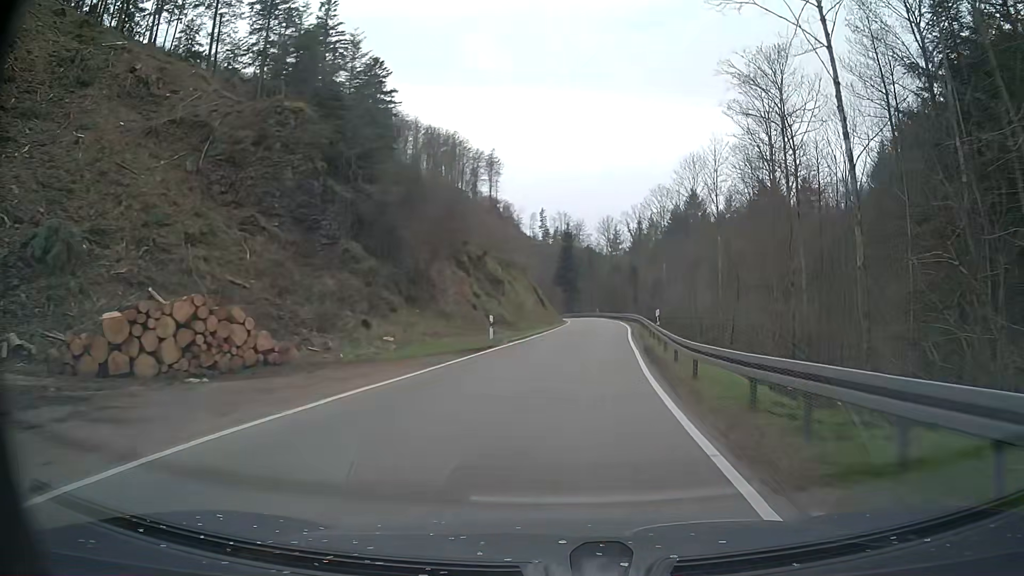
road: tertiary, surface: asphalt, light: Day
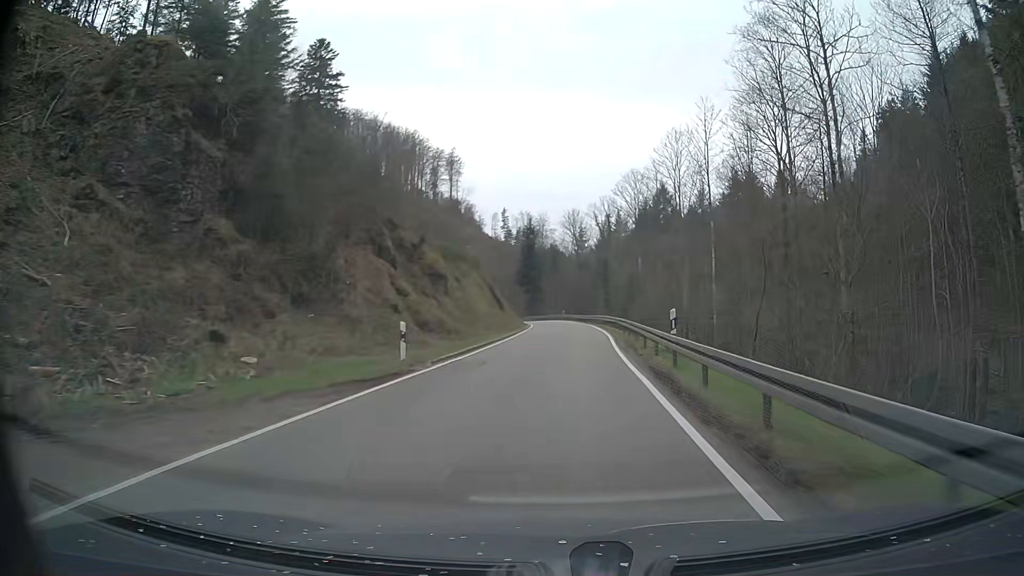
(+0.2, +9.7) m; +3°
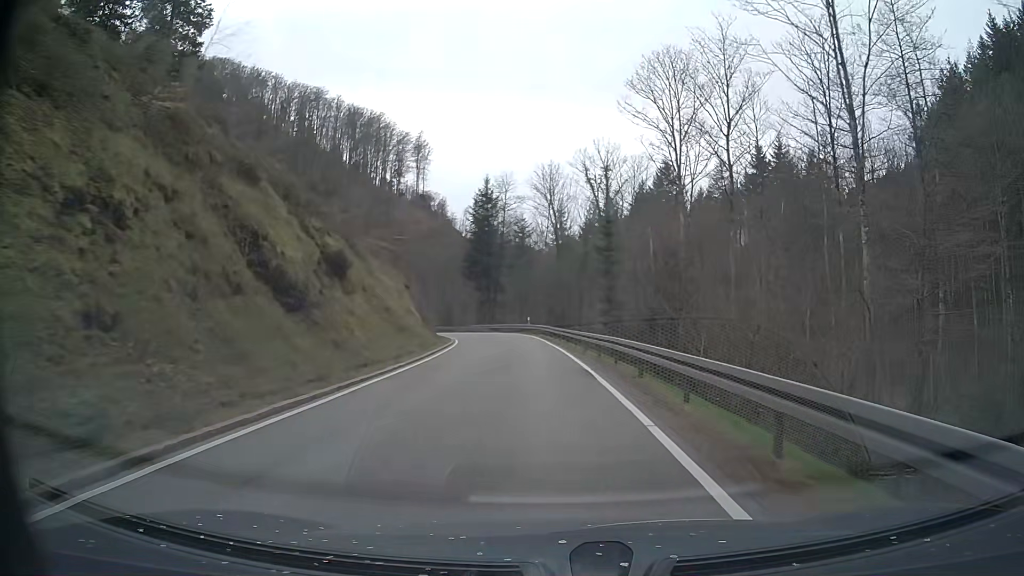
(+1.3, +37.0) m; +2°
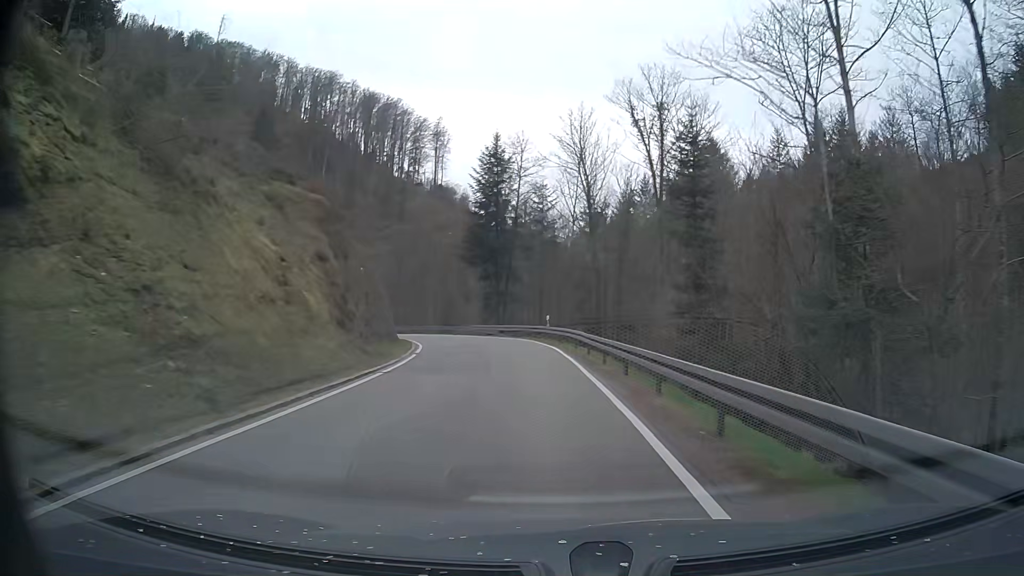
(-0.4, +18.9) m; -2°
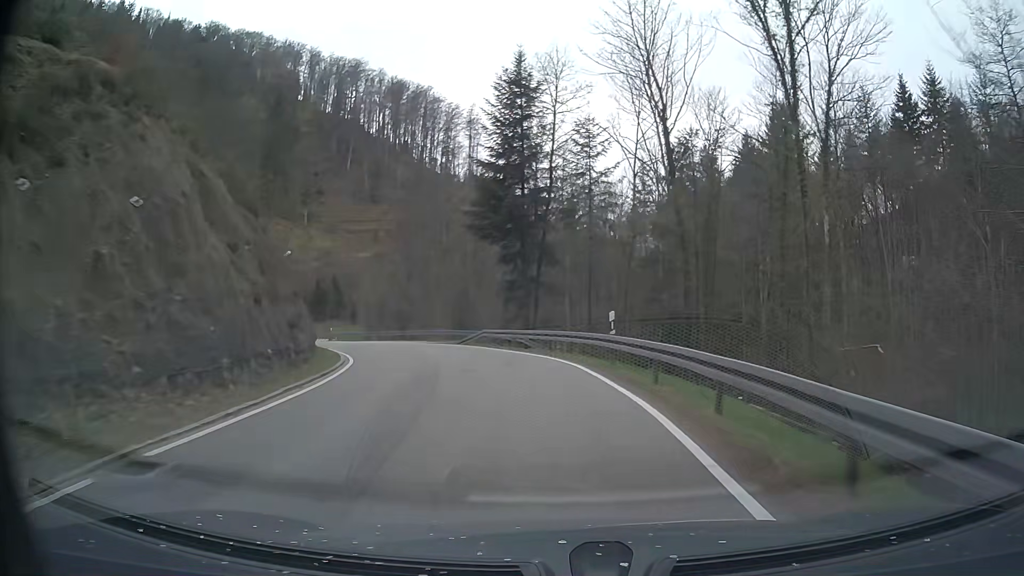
(-0.5, +18.9) m; -3°
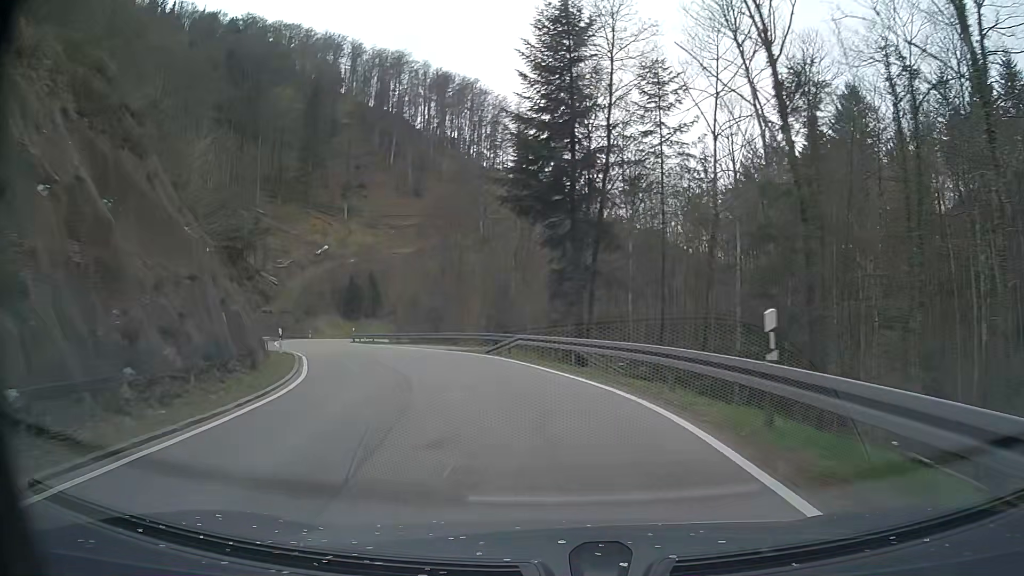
(-0.3, +9.1) m; -5°
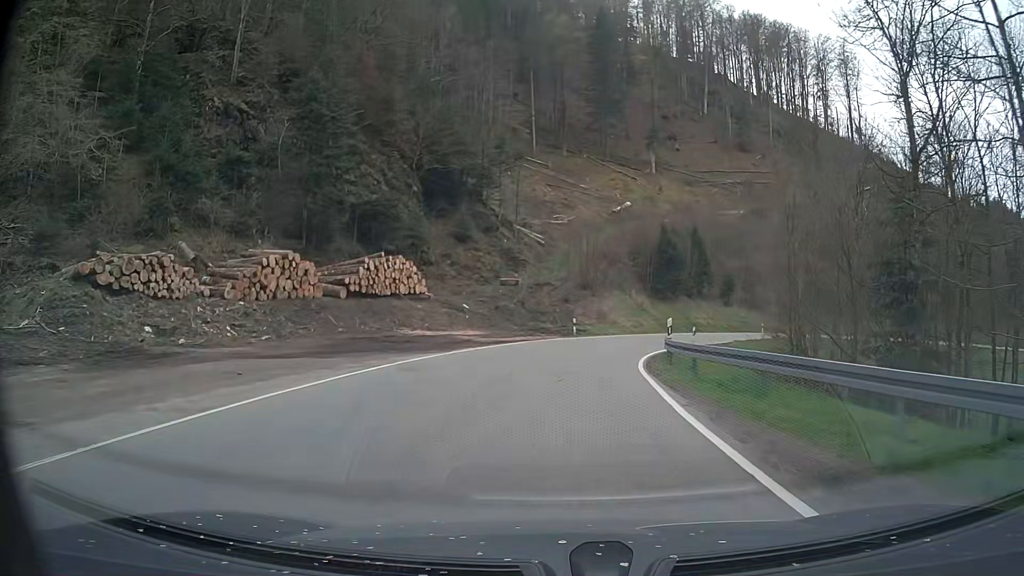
(-11.7, +41.0) m; -27°
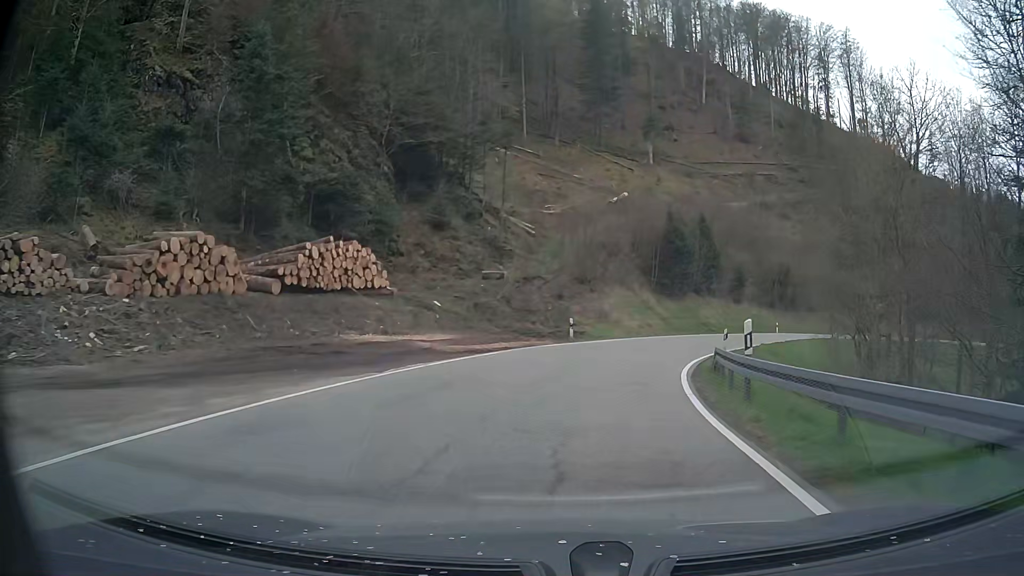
(0.0, +8.3) m; 0°
(+1, +10) (+2, +20) (+5, +29) (+9, +38) (+14, +47) (+19, +56) (+25, +64) (+32, +71) (+39, +78) (+48, +84) m
